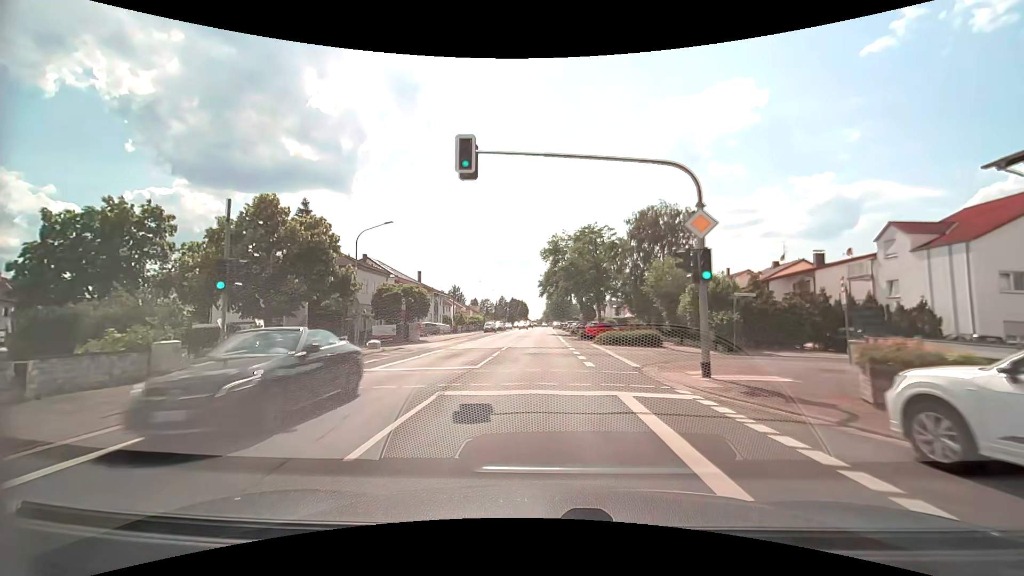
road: secondary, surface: asphalt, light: Day
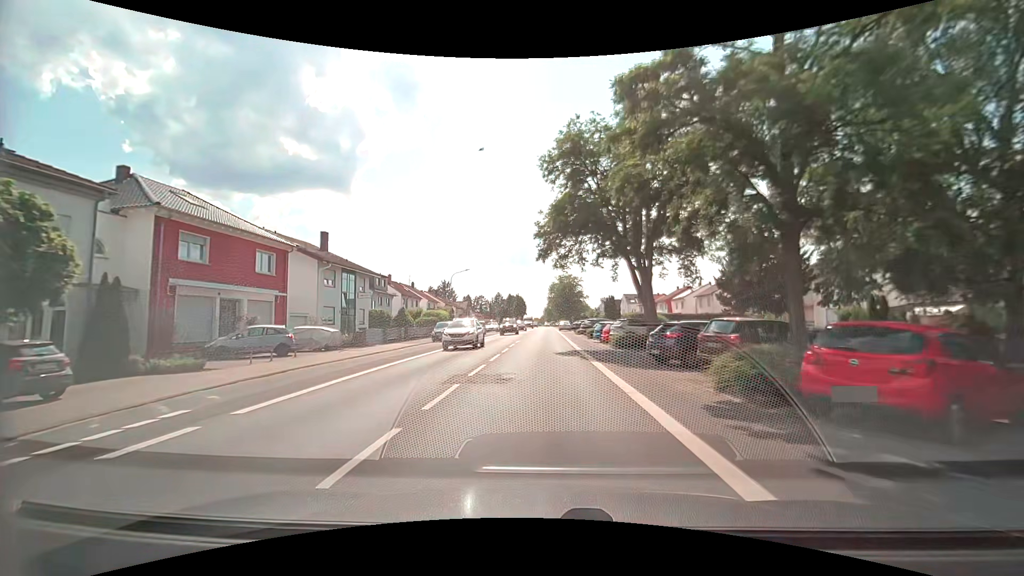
(+0.1, +35.1) m; +1°
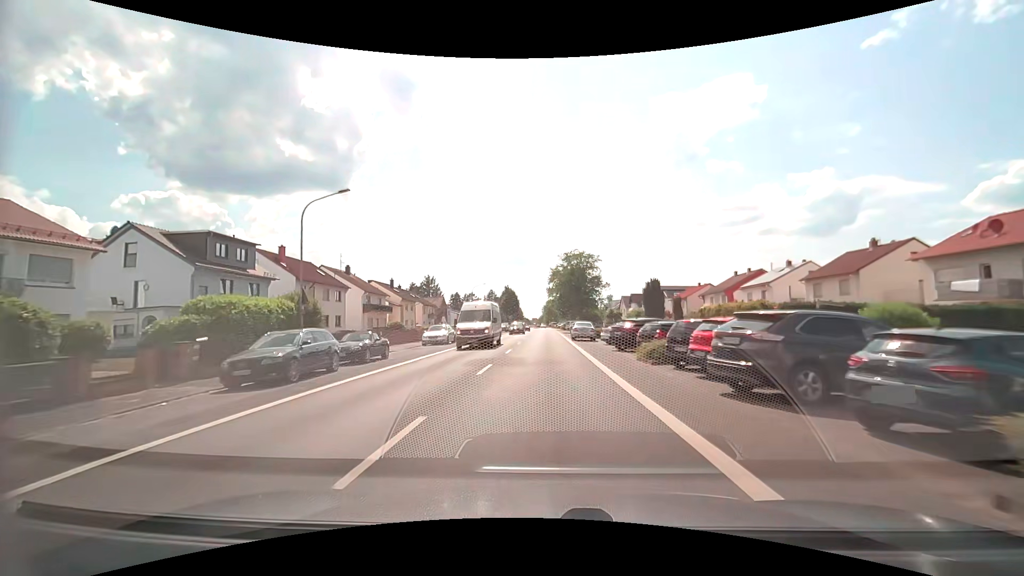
(0.0, +36.6) m; 0°
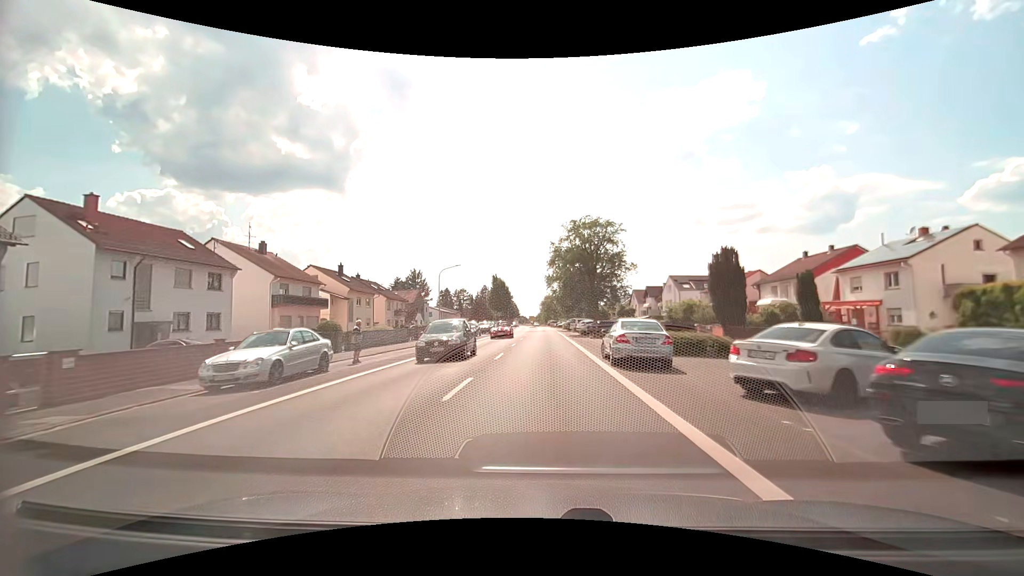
(+0.1, +22.4) m; 0°
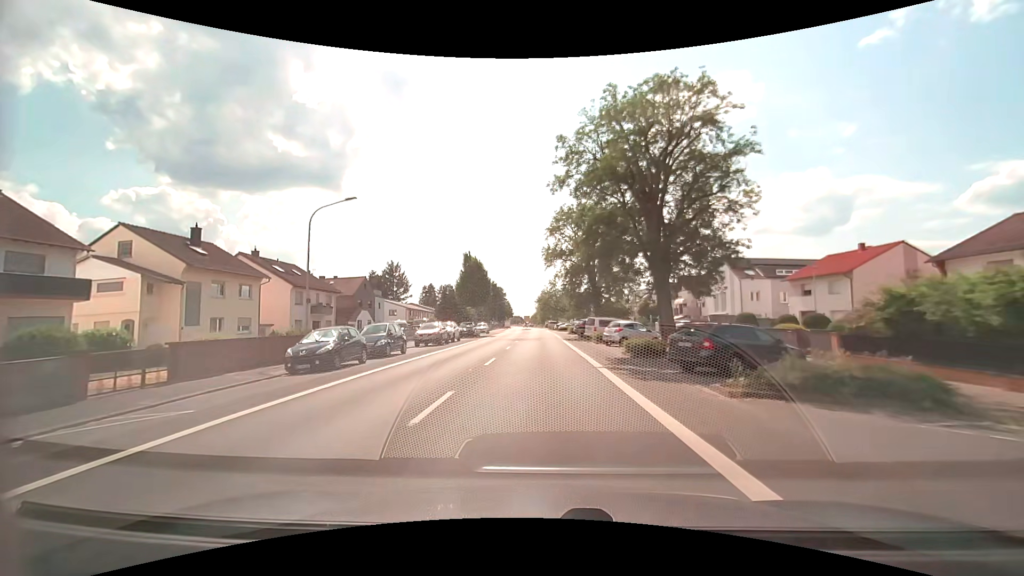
(+0.1, +28.8) m; 0°
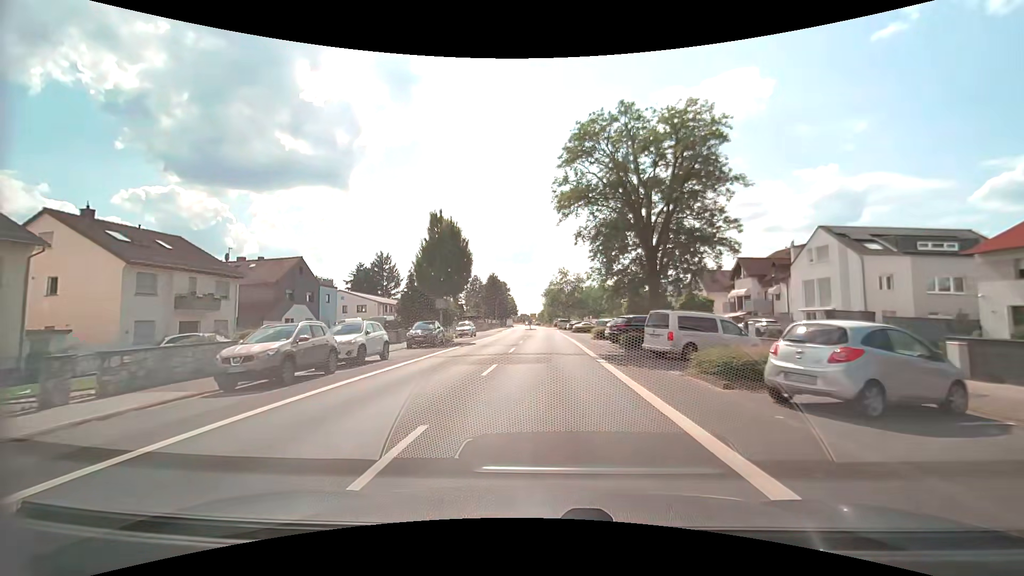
(-0.1, +21.3) m; -1°
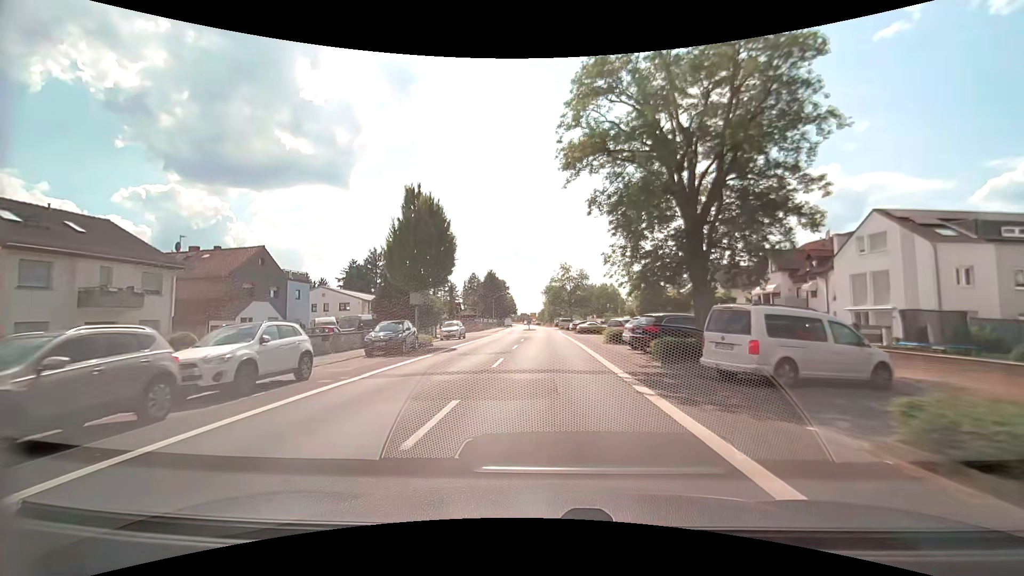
(0.0, +7.1) m; 0°
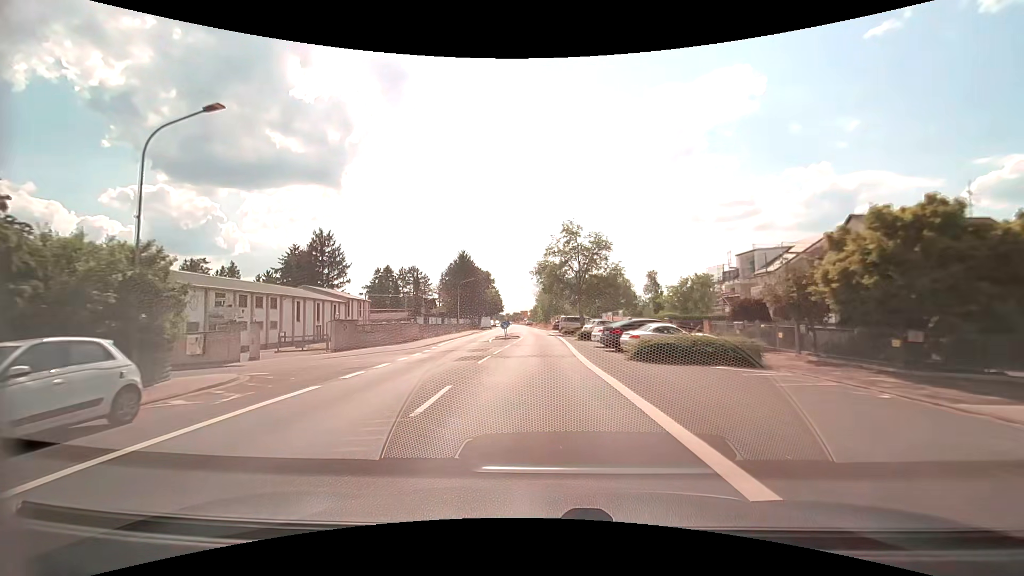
(+0.4, +35.2) m; +1°
(0, +10) (0, +20) (0, +30) (0, +40) (0, +50) (-1, +60) (-2, +70) (-2, +80) (-3, +90) (-4, +100) m
